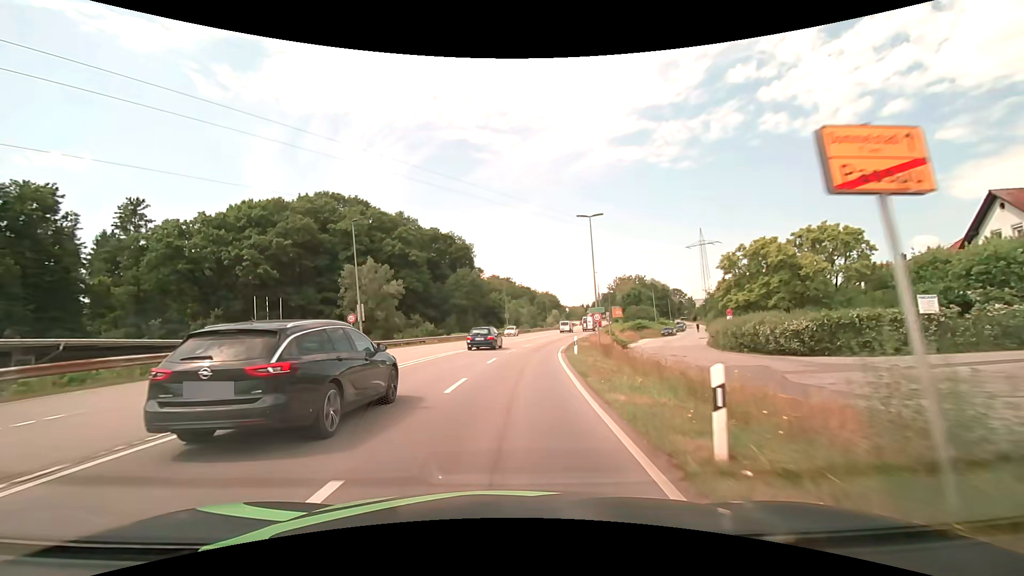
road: secondary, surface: asphalt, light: Day
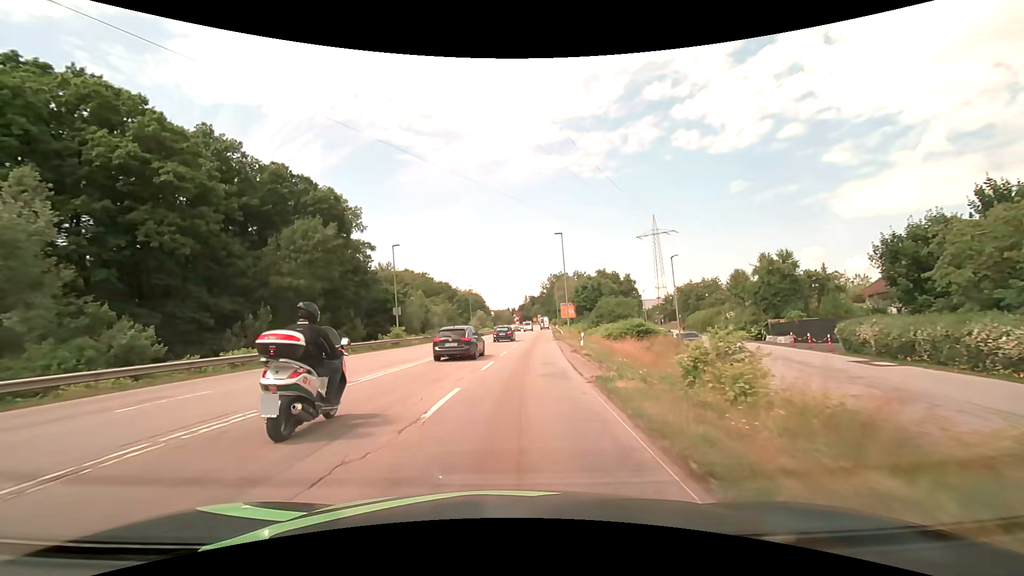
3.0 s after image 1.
(+3.0, +39.3) m; +9°
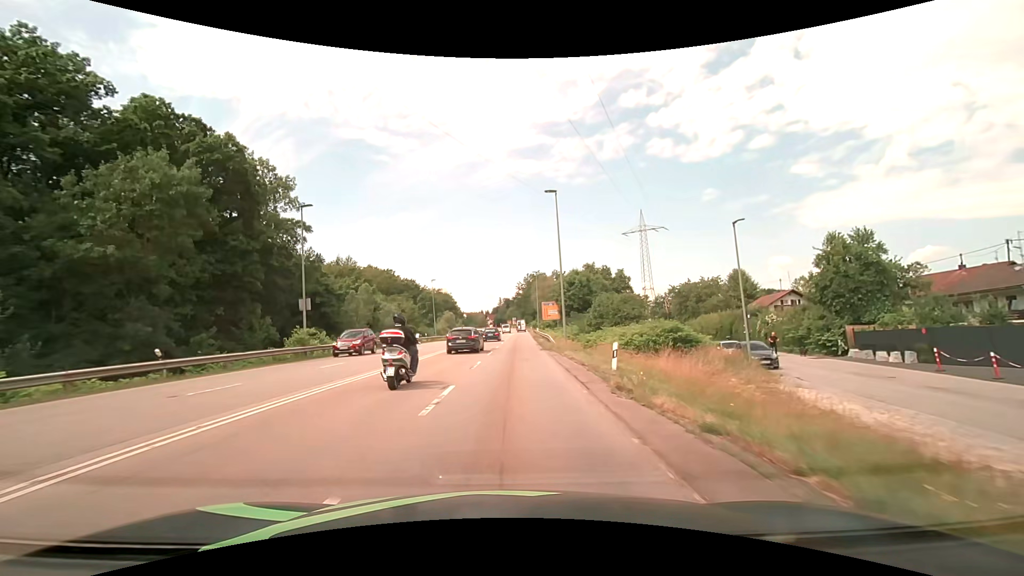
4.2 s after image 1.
(+0.5, +16.1) m; +3°
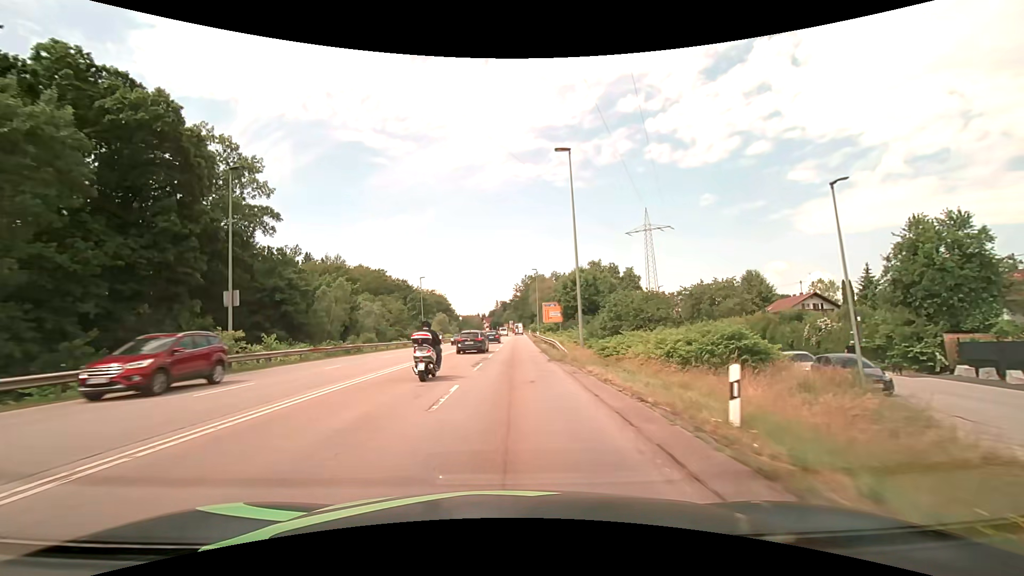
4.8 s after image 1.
(0.0, +8.3) m; 0°
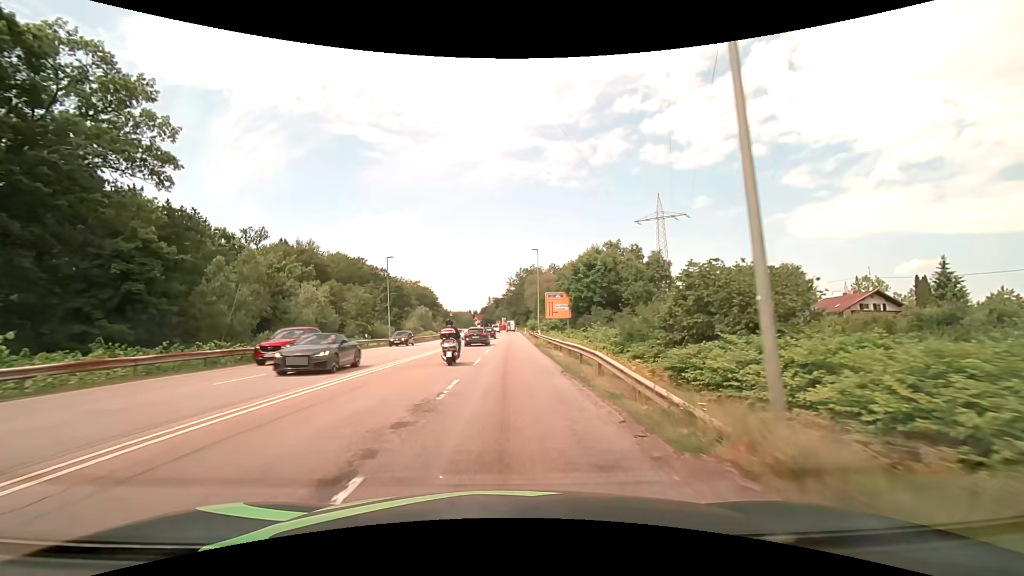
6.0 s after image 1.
(+0.2, +17.0) m; +1°
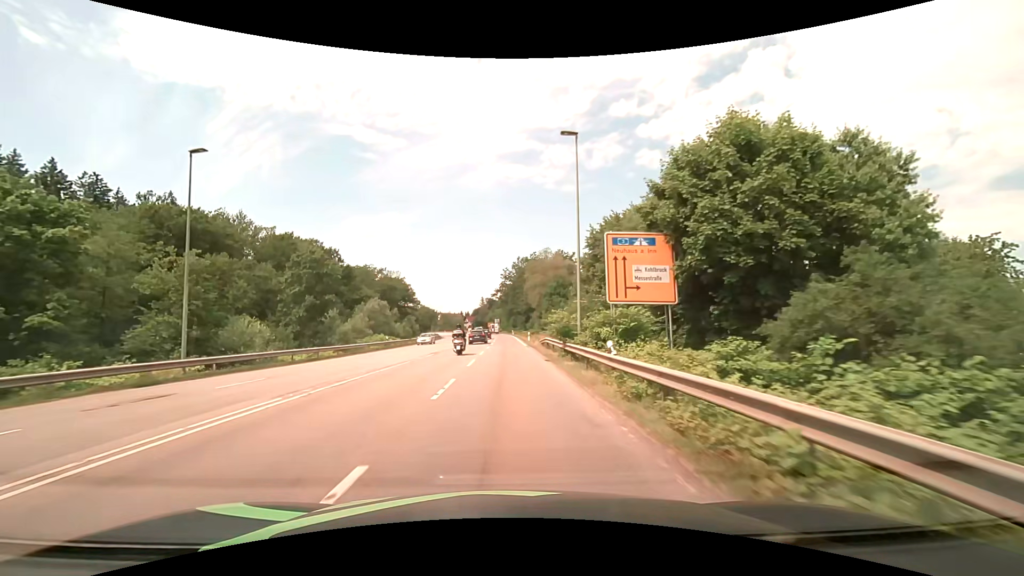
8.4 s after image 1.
(+0.2, +35.2) m; +1°
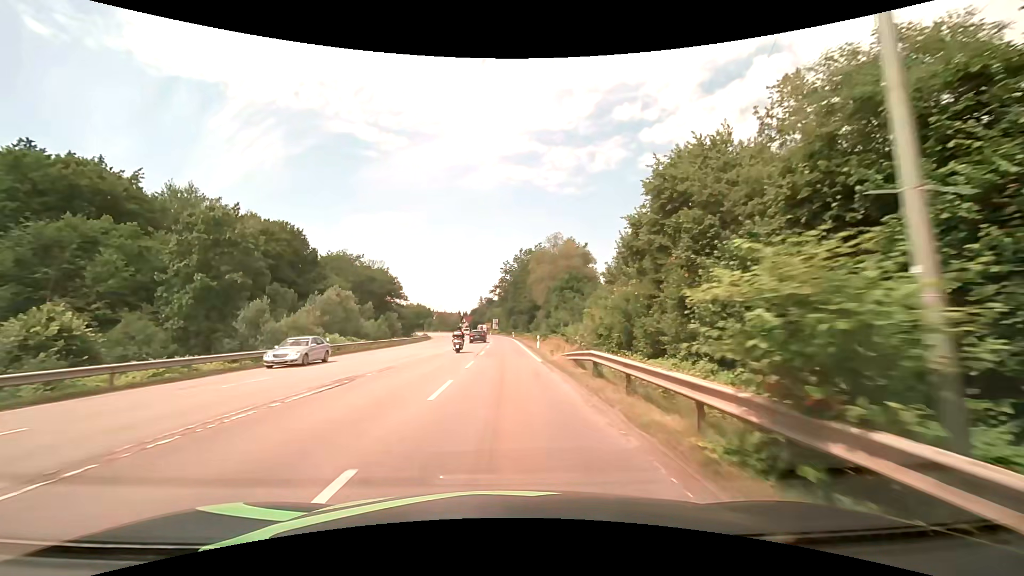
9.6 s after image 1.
(0.0, +17.9) m; 0°
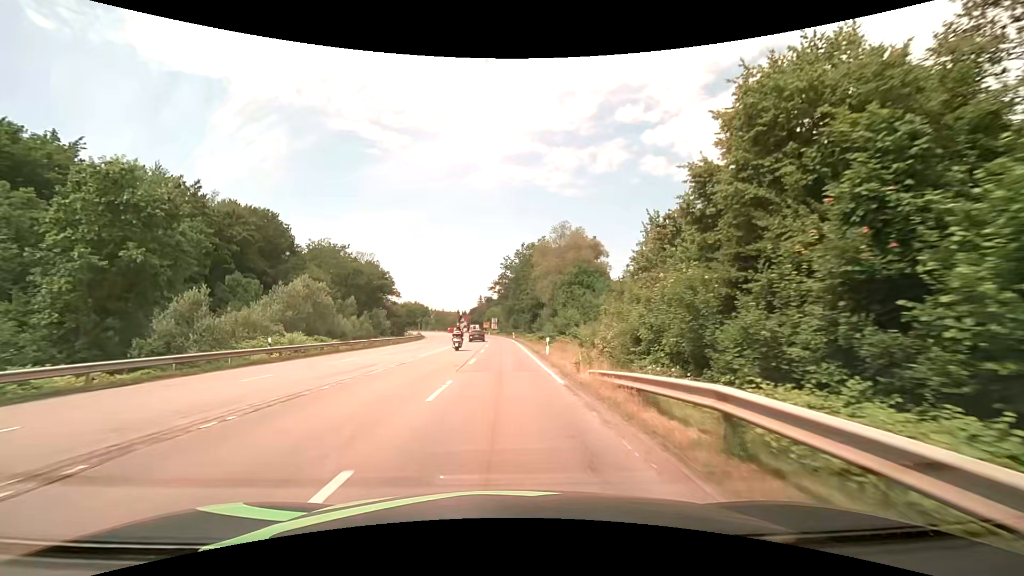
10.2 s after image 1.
(0.0, +9.0) m; 0°
(0, +10) (0, +20) (0, +30) (0, +40) (0, +50) (0, +60) (-1, +70) (-1, +80) (-2, +90) (-3, +100) m
